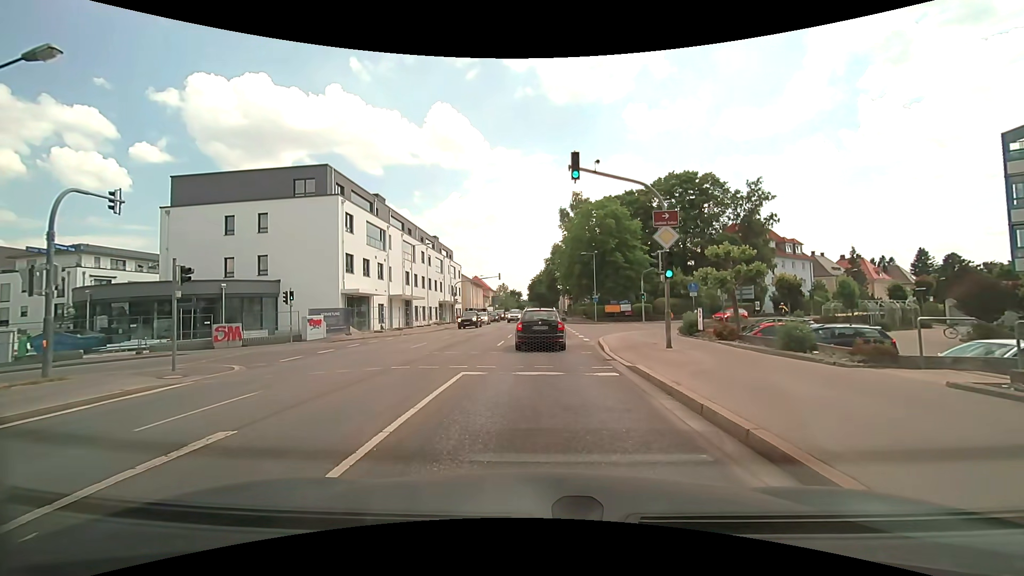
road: secondary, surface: asphalt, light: Day
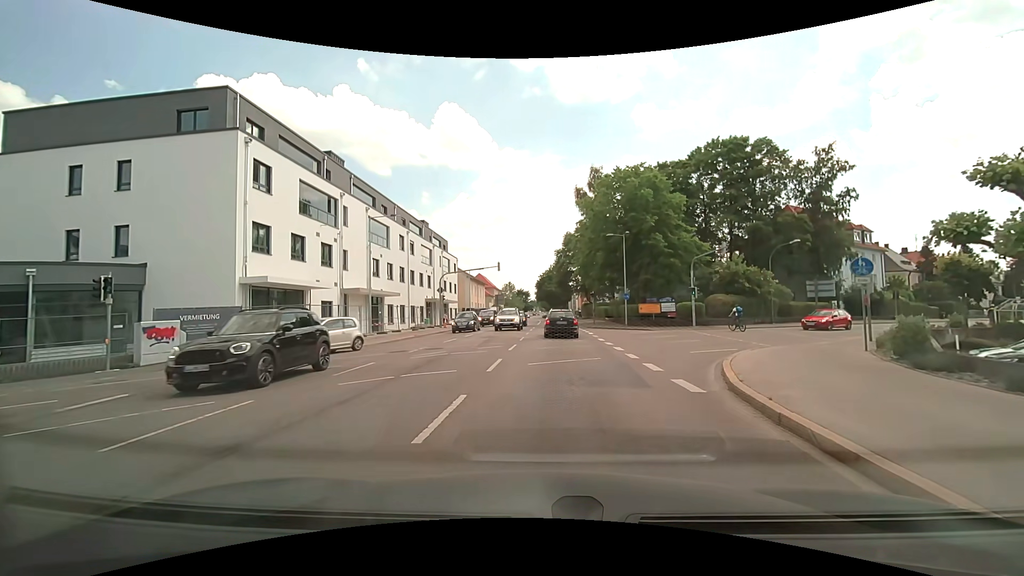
(-0.1, +15.1) m; -1°
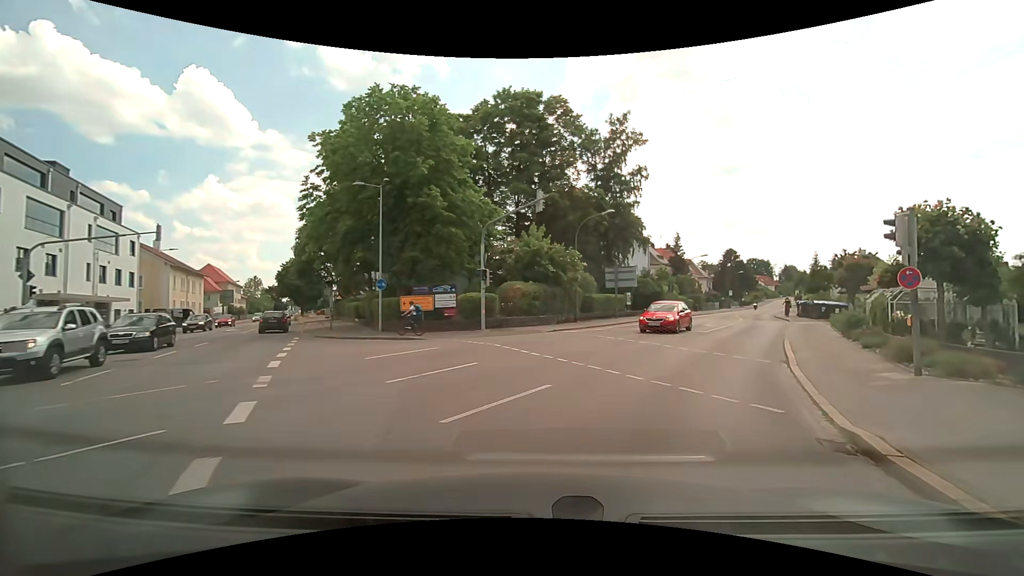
(+3.0, +17.1) m; +24°
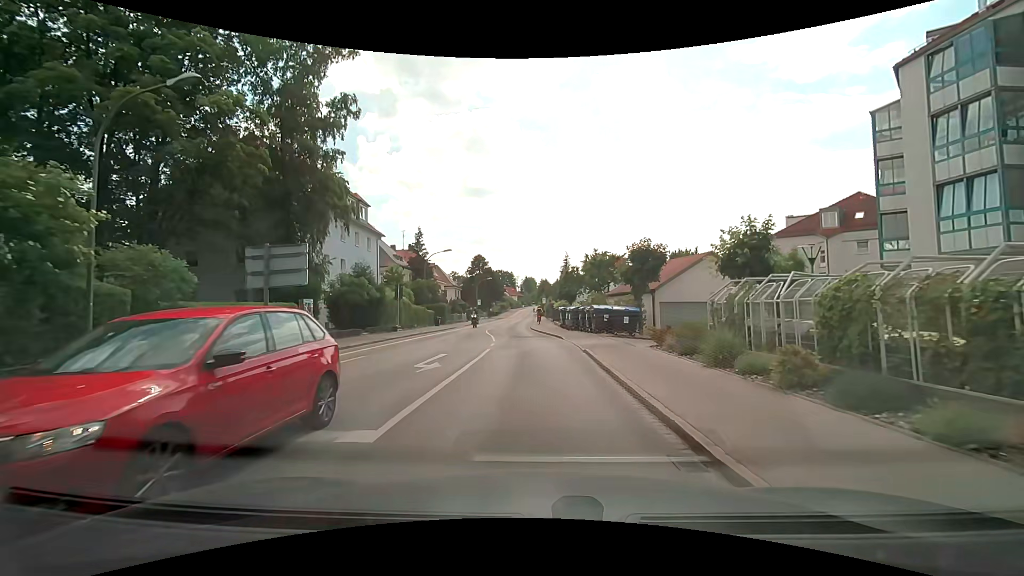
(+6.7, +18.9) m; +28°
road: tertiary
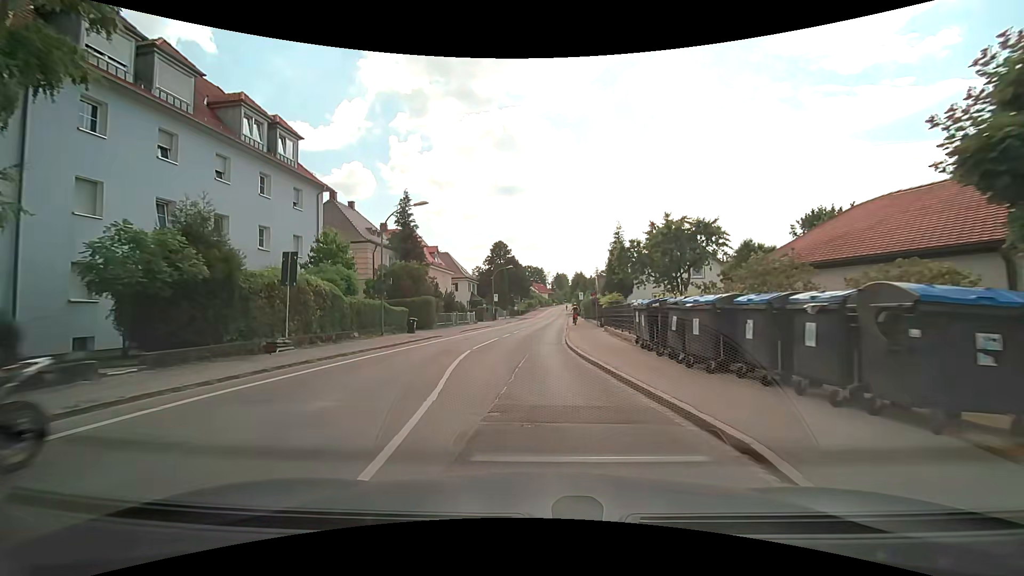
(-0.3, +20.6) m; -3°
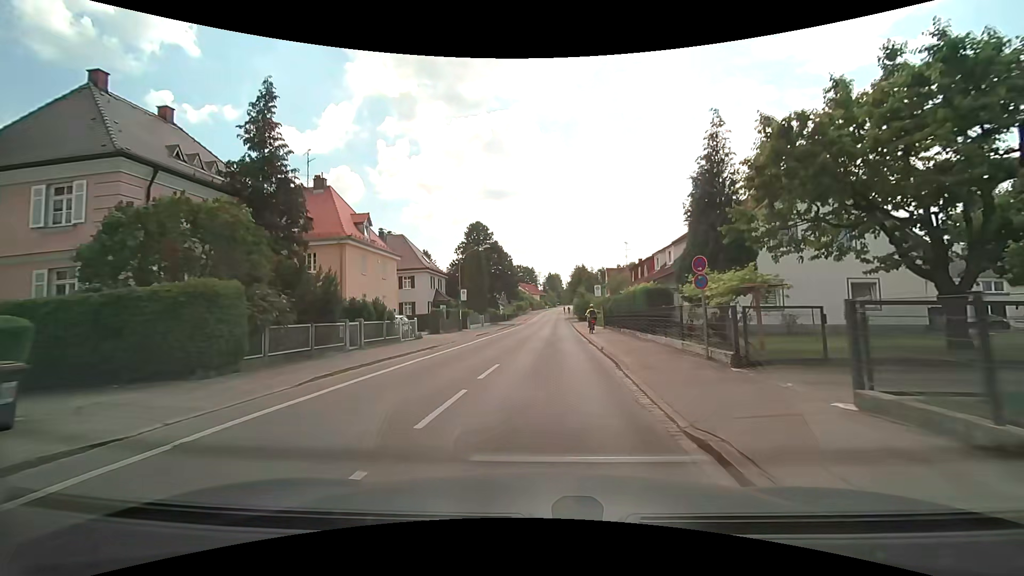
(-0.3, +24.0) m; +1°
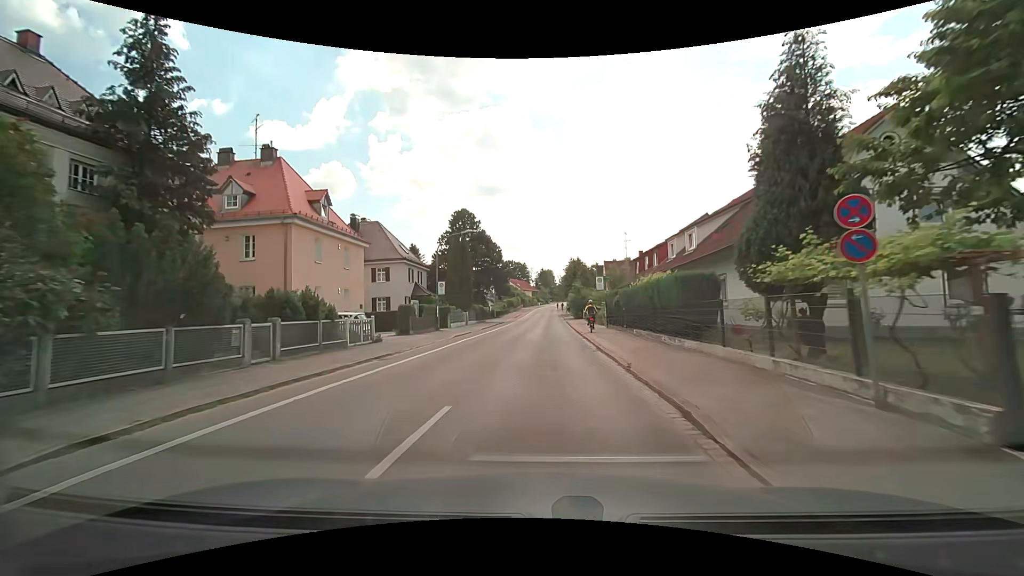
(0.0, +6.5) m; +1°
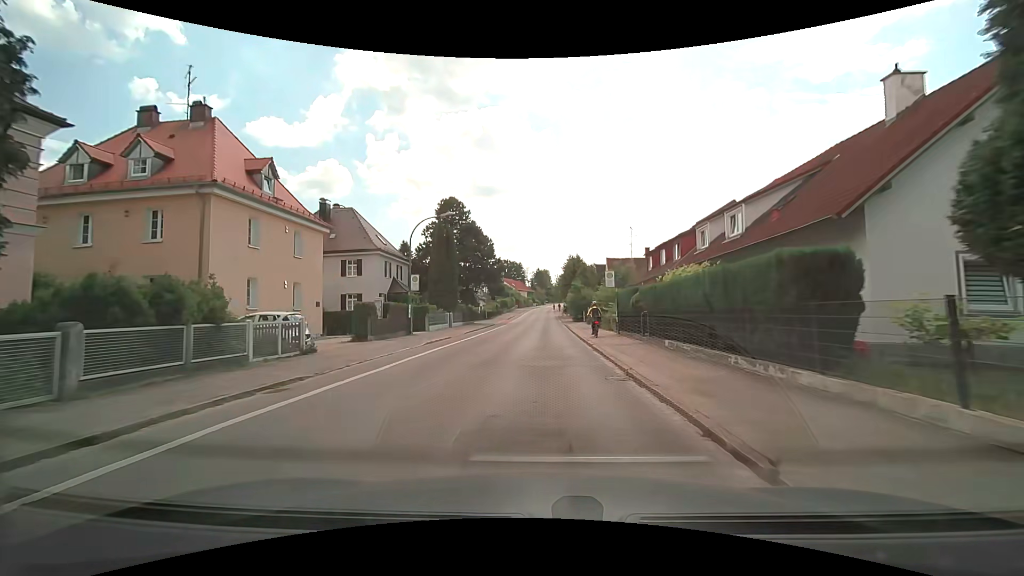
(0.0, +6.7) m; 0°
(0, +10) (0, +20) (0, +30) (+1, +40) (+1, +50) (+1, +60) (+1, +70) (+2, +80) (+2, +90) (+2, +100) m
